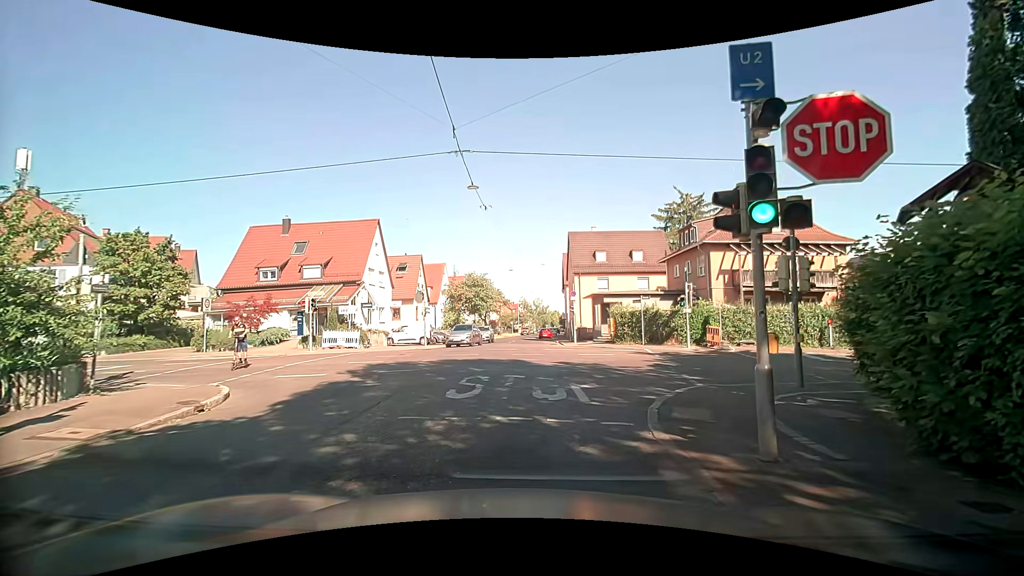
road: tertiary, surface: asphalt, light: Day
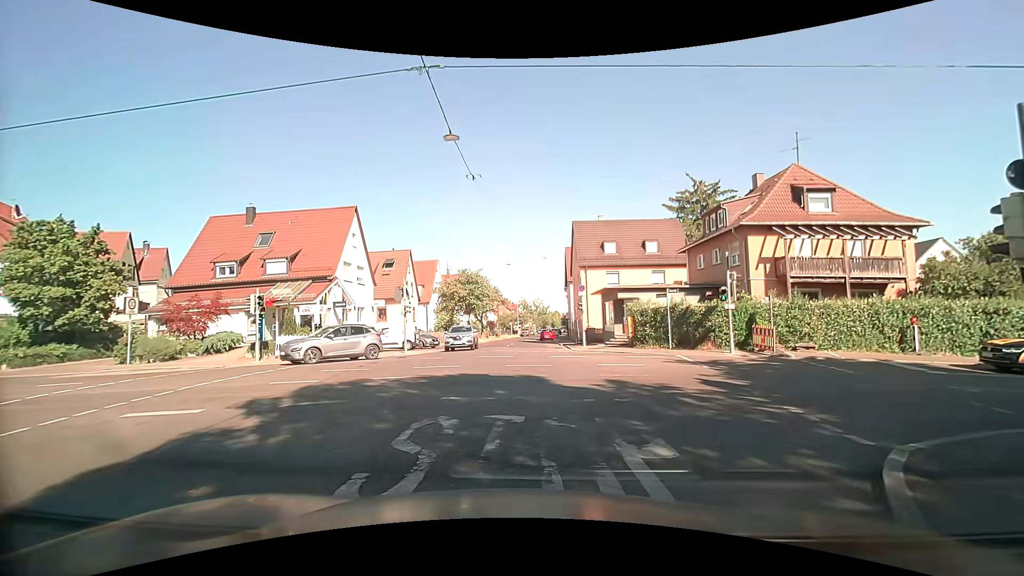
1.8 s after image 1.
(0.0, +5.7) m; 0°
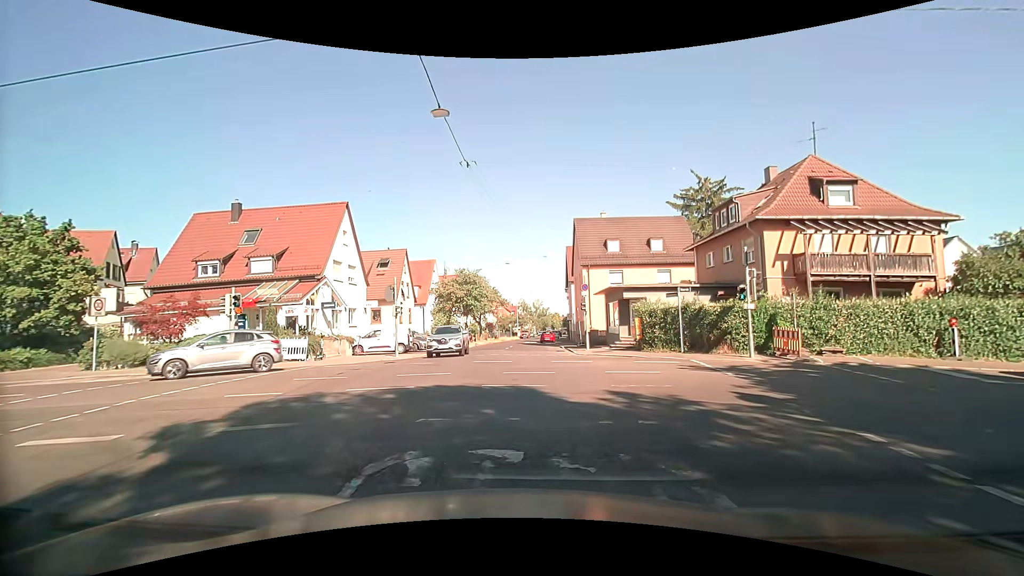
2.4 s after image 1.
(0.0, +1.9) m; +1°
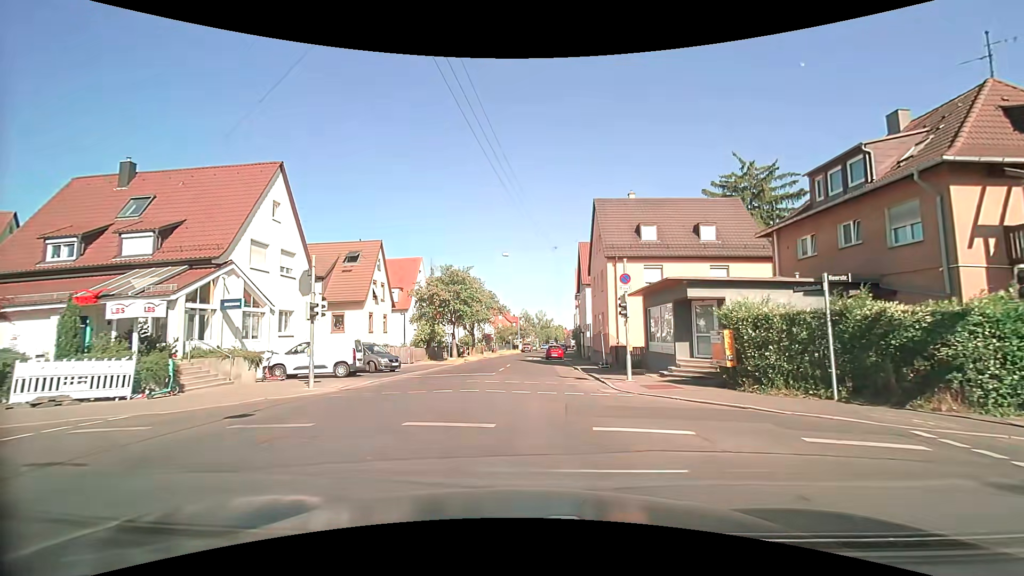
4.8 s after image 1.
(-0.2, +11.4) m; -2°
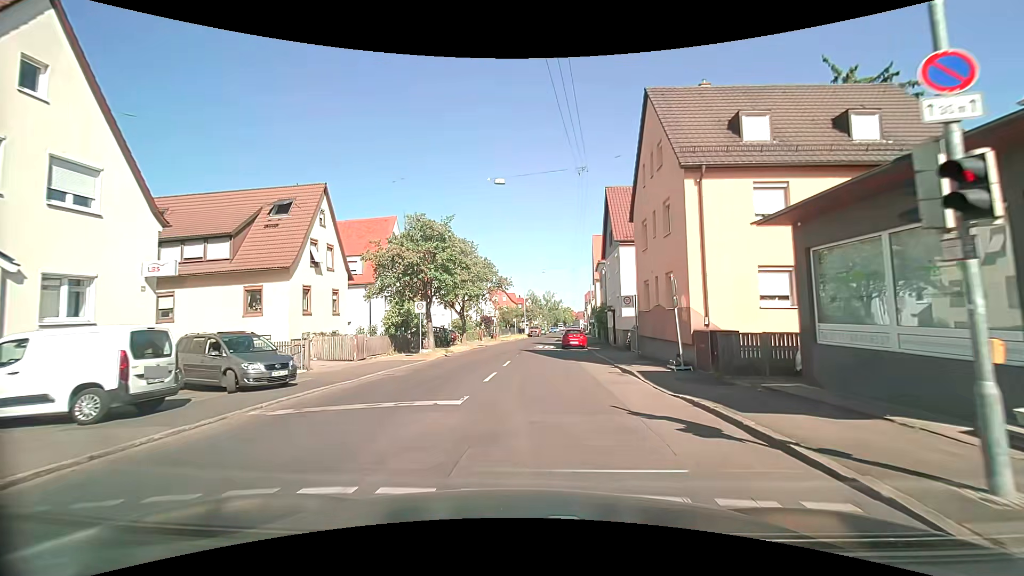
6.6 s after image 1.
(+0.1, +13.7) m; 0°
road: residential
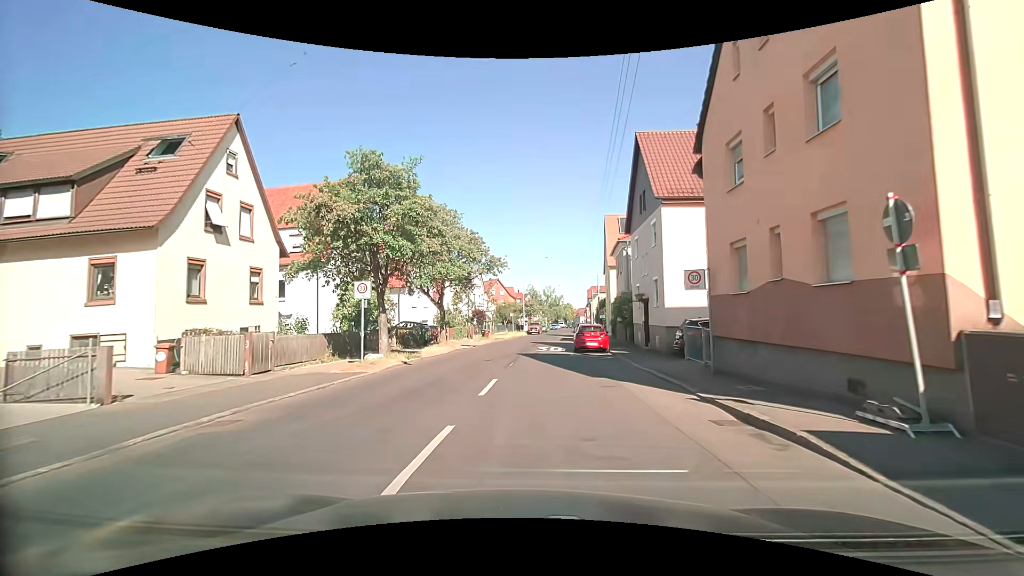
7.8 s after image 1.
(-0.1, +9.6) m; 0°
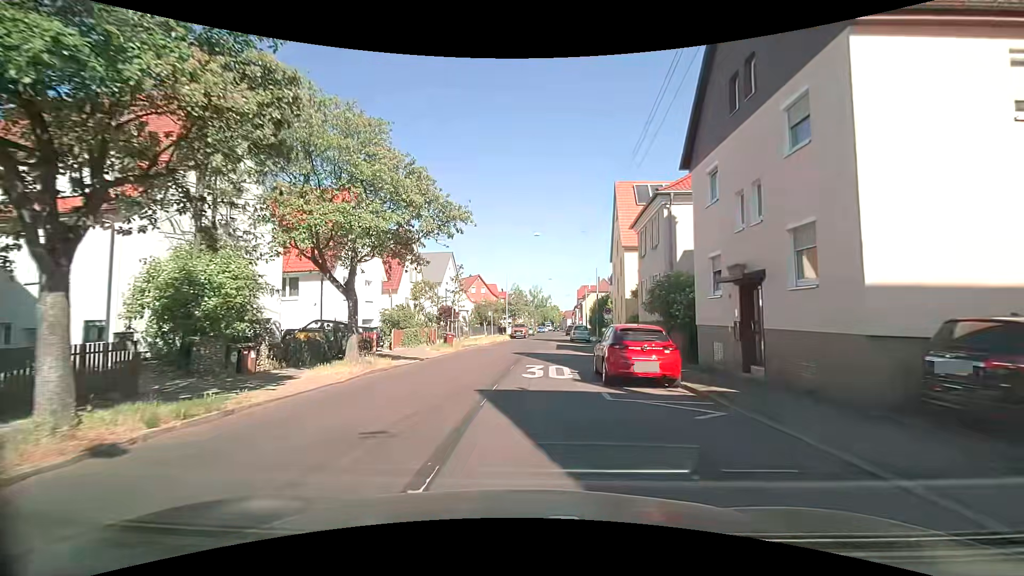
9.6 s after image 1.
(+0.1, +13.3) m; +1°
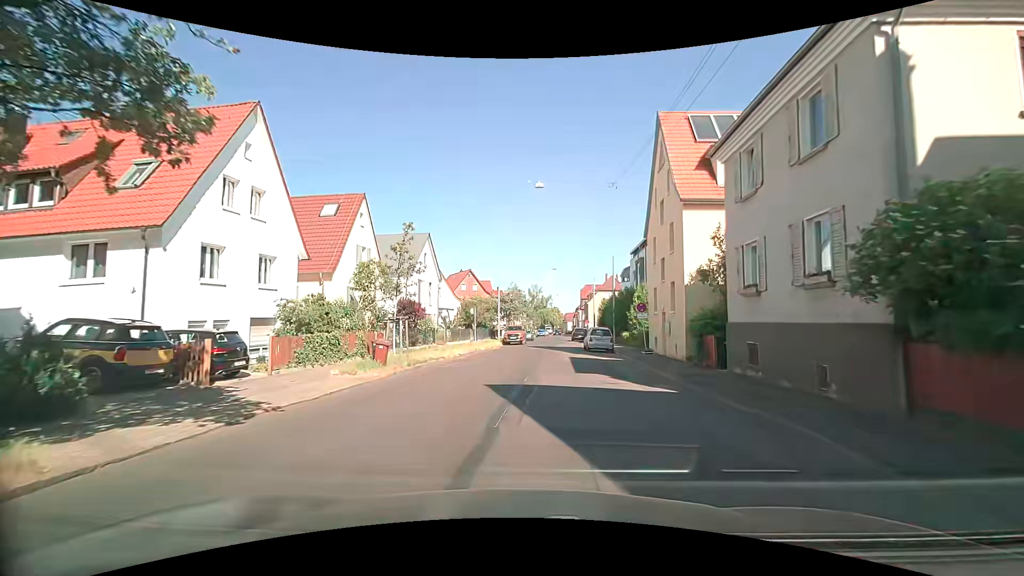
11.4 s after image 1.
(+0.3, +13.5) m; -1°
(0, +10) (+1, +20) (+2, +30) (+3, +40) (+4, +50) (+5, +60) (+6, +70) (+8, +80) (+10, +89) (+11, +99) m
